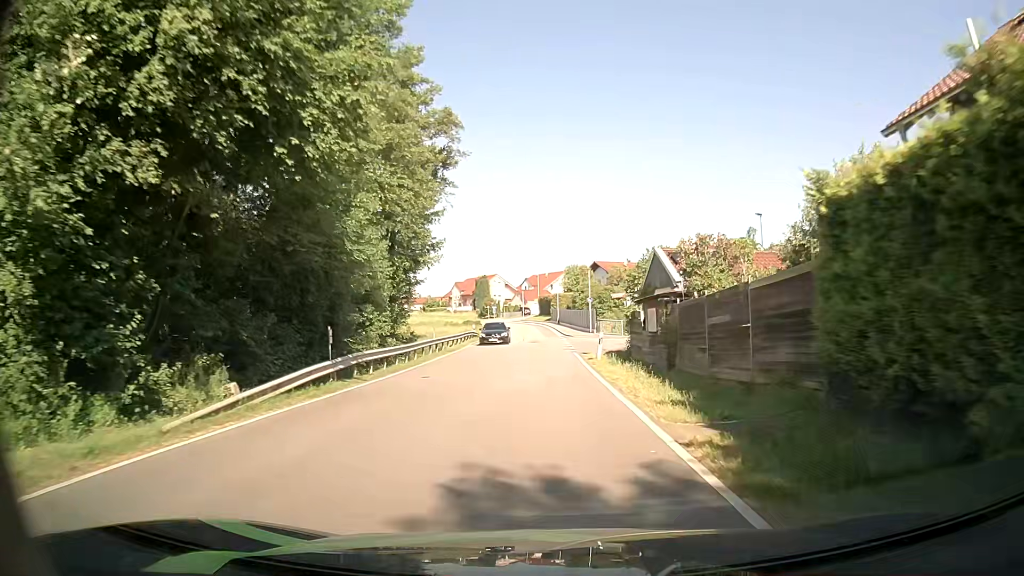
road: secondary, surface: asphalt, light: Day
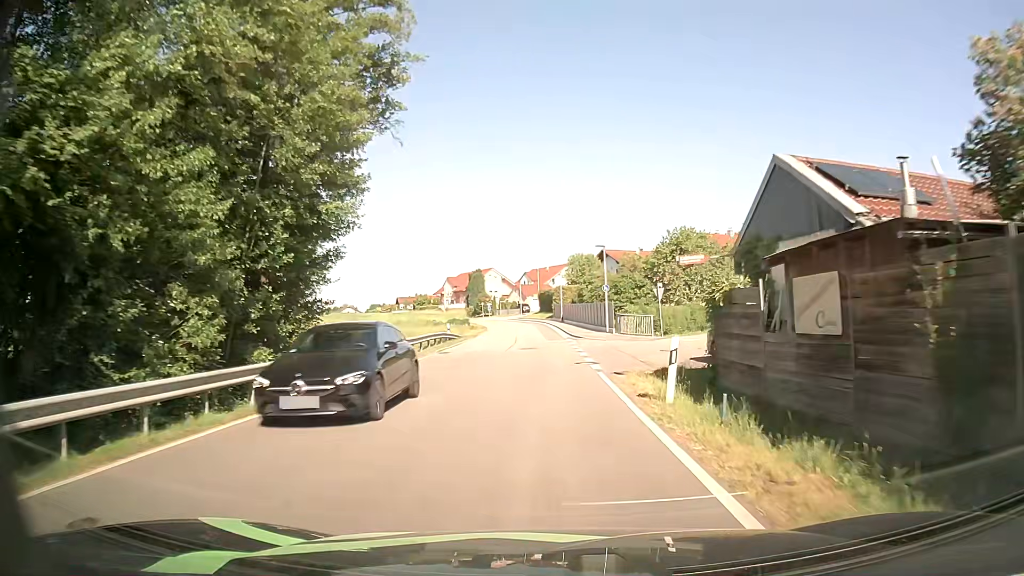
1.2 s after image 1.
(-0.1, +14.9) m; 0°
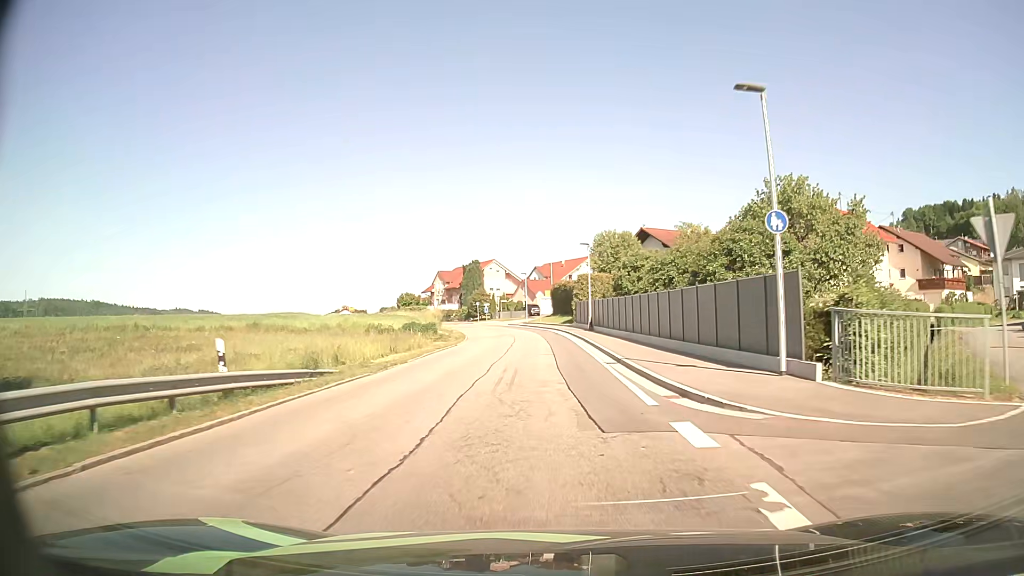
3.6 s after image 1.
(-0.3, +29.9) m; -1°
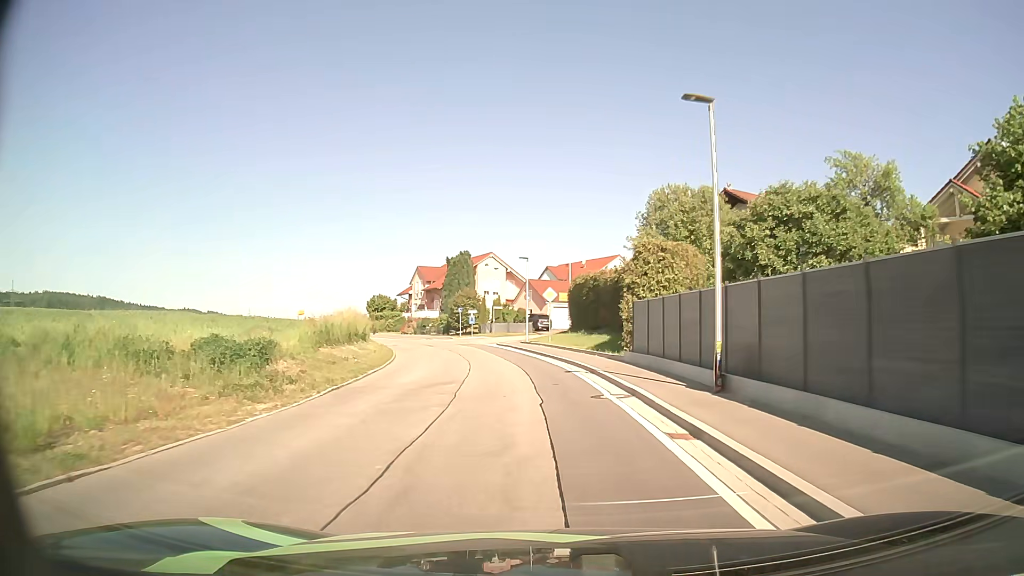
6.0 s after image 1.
(0.0, +30.0) m; -1°
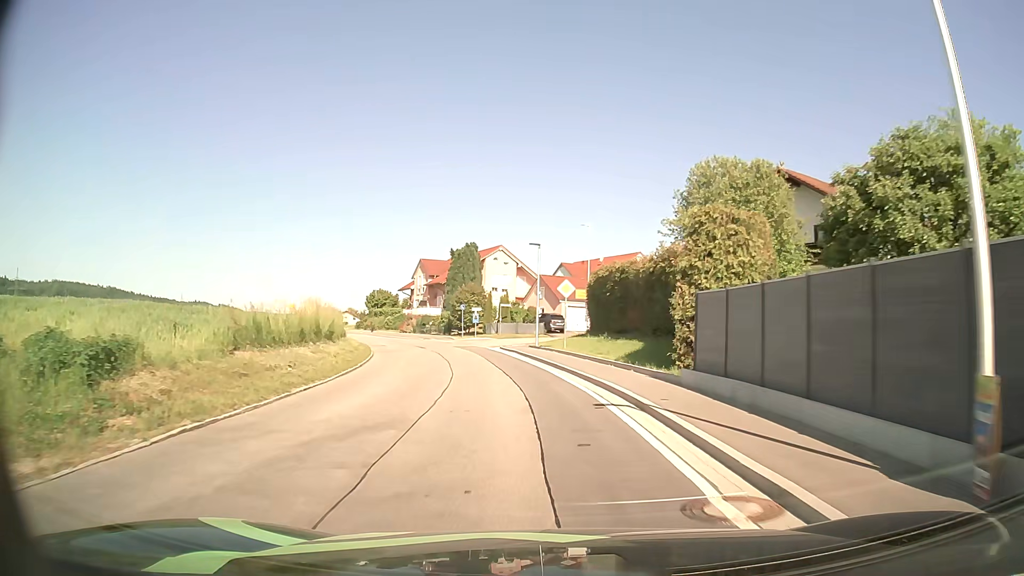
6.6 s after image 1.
(0.0, +7.5) m; -1°
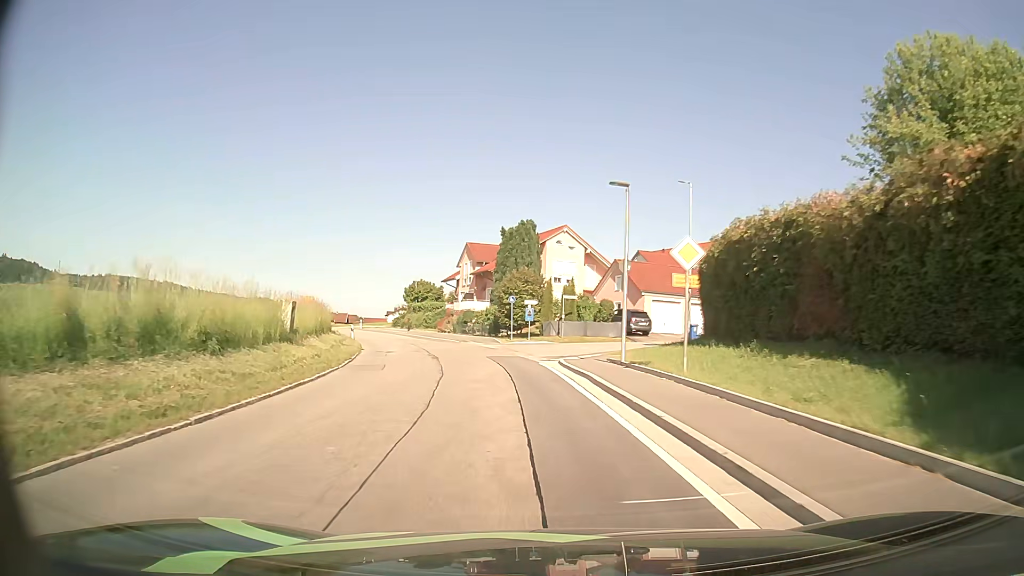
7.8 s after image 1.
(-0.6, +15.1) m; -5°
